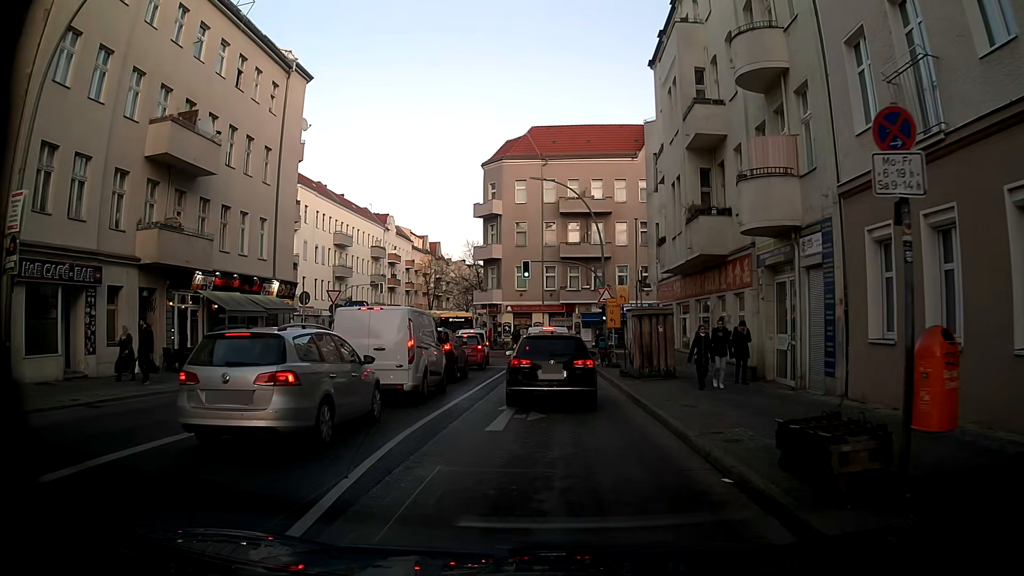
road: tertiary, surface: asphalt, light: Day
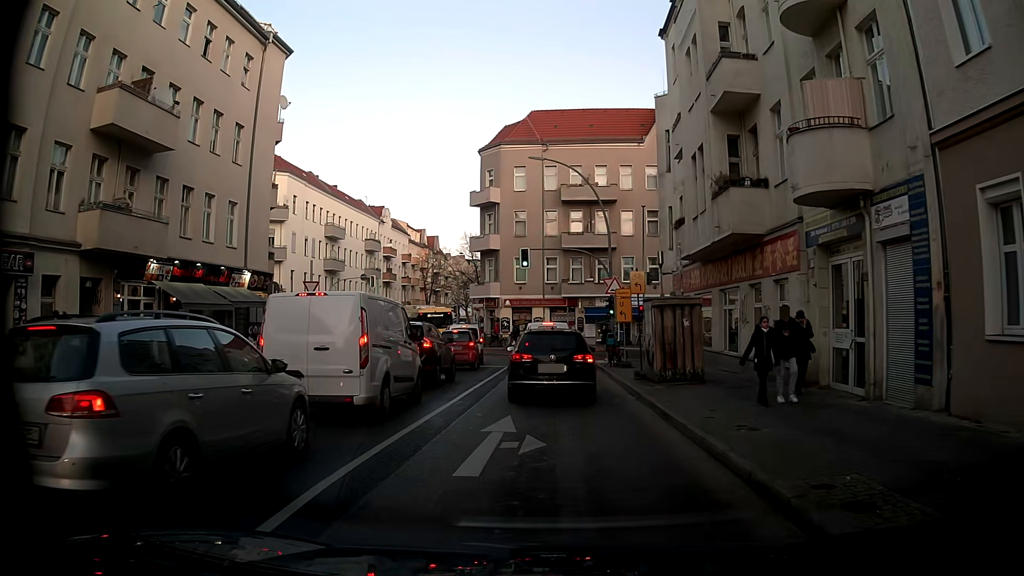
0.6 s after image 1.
(+0.1, +3.6) m; +1°
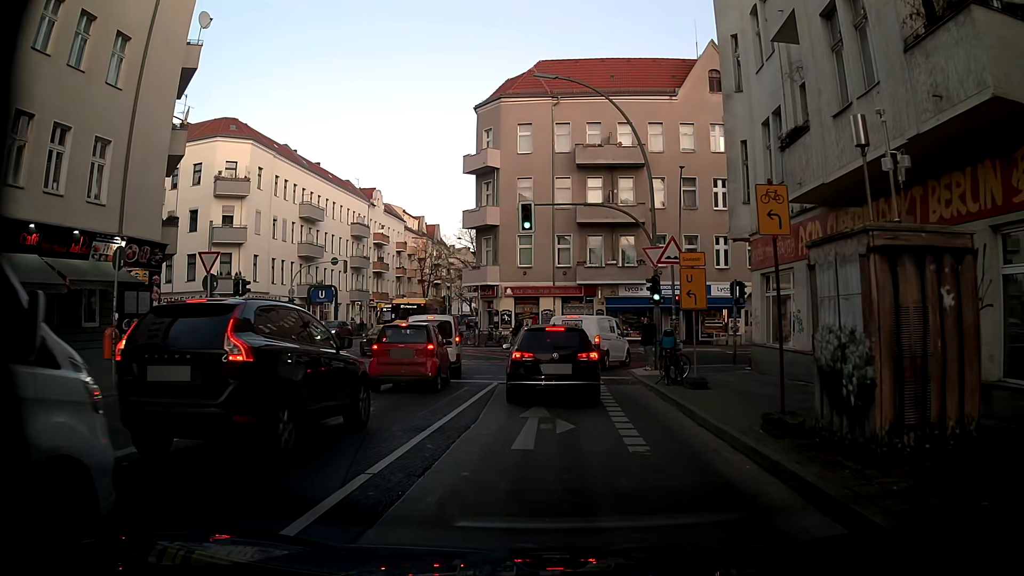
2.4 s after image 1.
(-0.2, +10.7) m; 0°
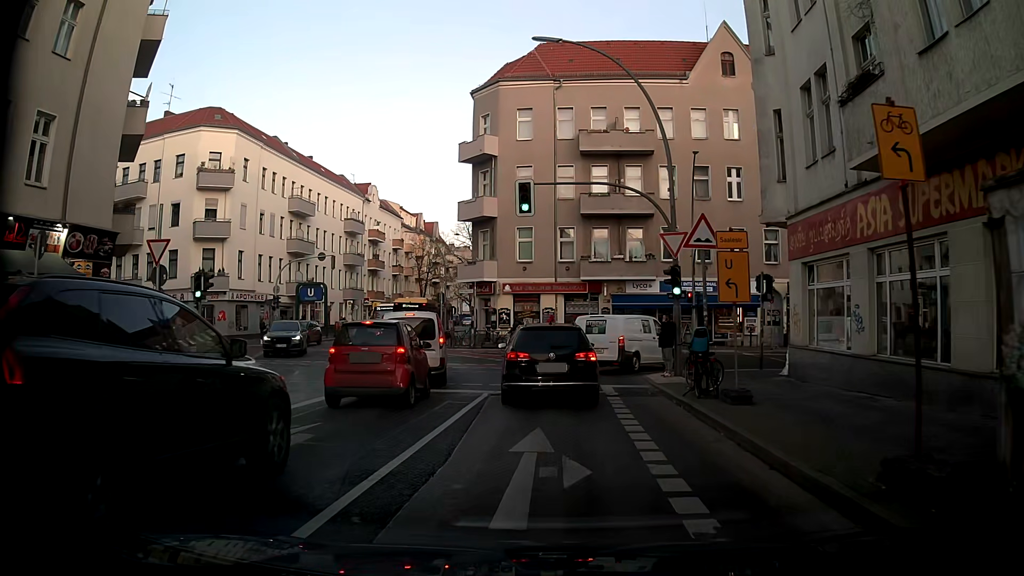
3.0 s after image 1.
(0.0, +3.1) m; -1°
